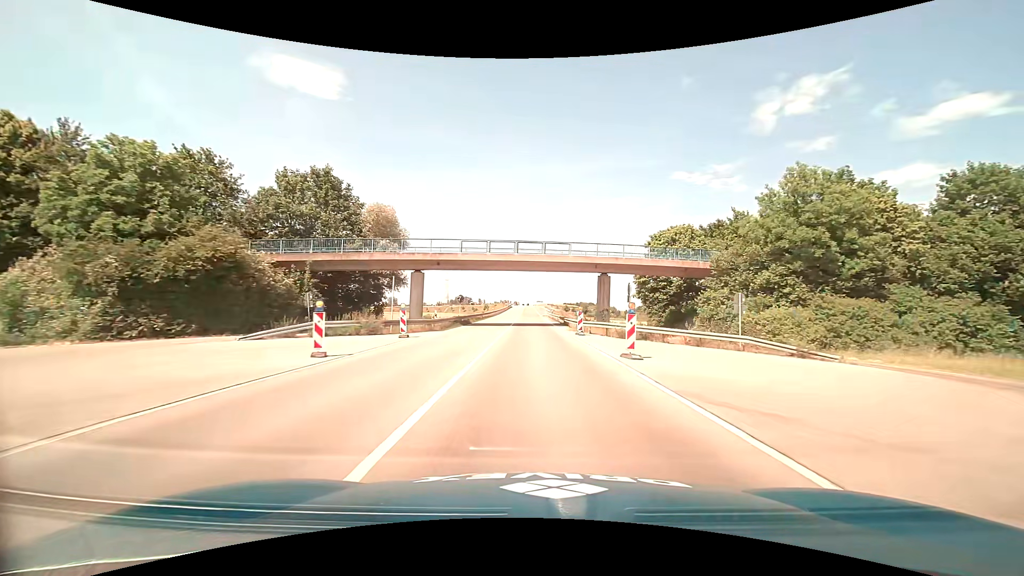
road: primary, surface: asphalt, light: Day
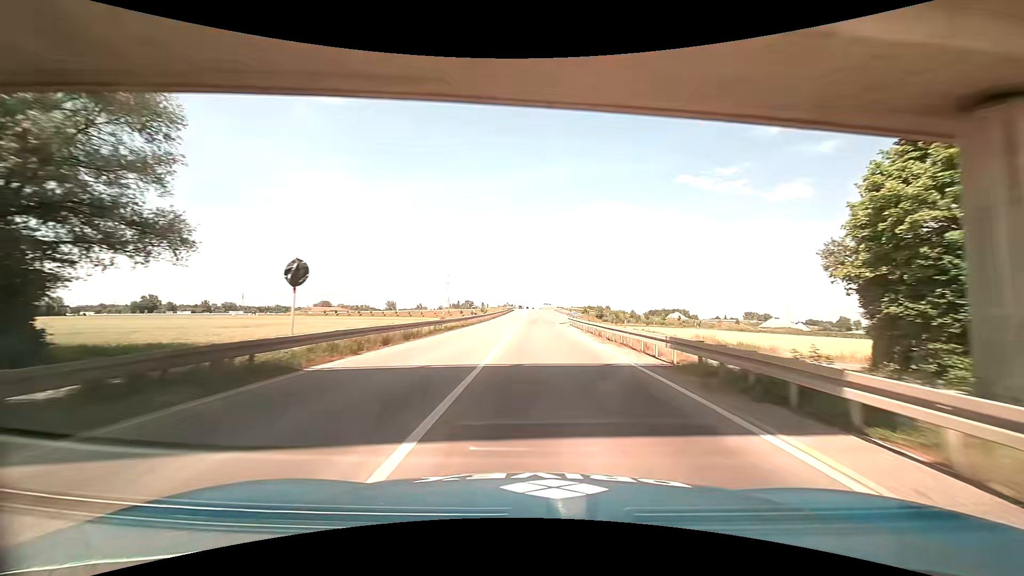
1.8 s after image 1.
(-0.3, +37.6) m; 0°
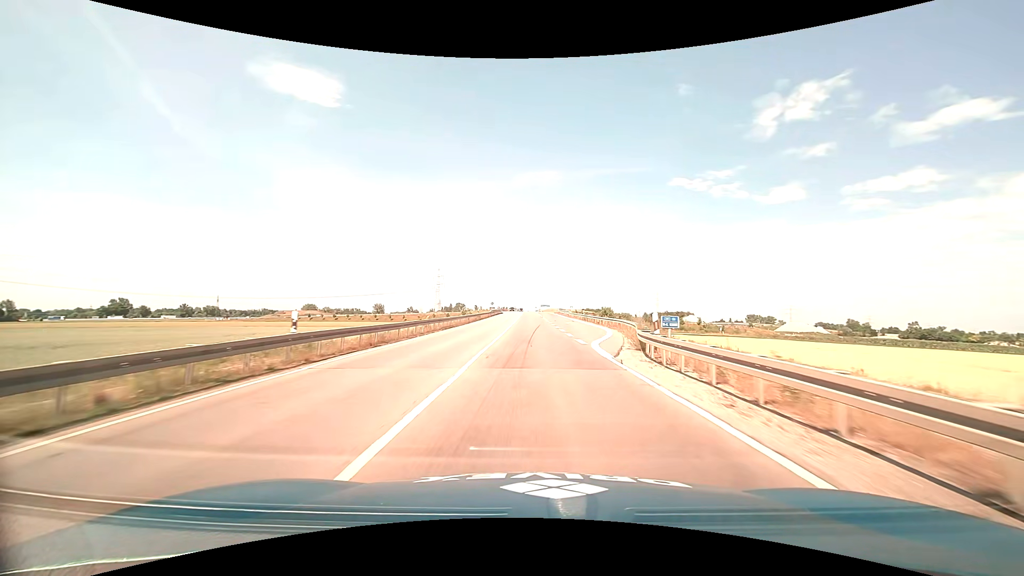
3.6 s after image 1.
(+0.4, +37.7) m; +1°
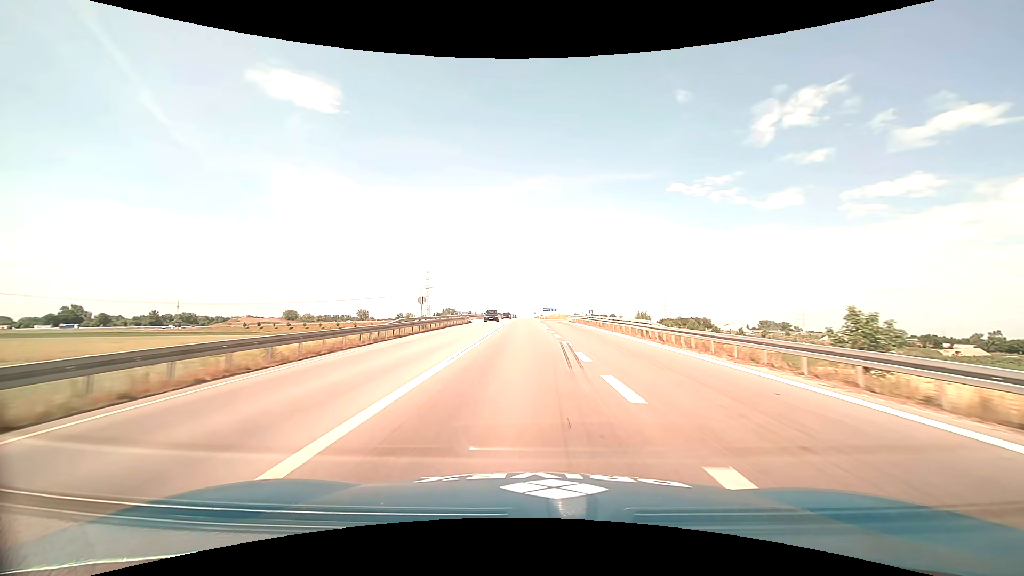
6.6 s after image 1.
(+0.3, +61.4) m; 0°
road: trunk
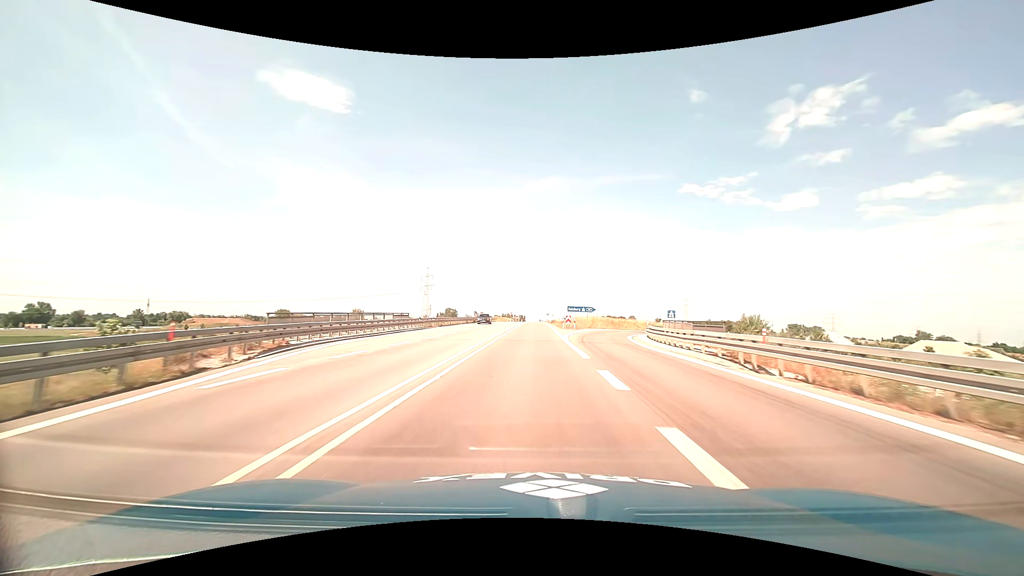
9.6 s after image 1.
(-0.4, +58.6) m; -1°
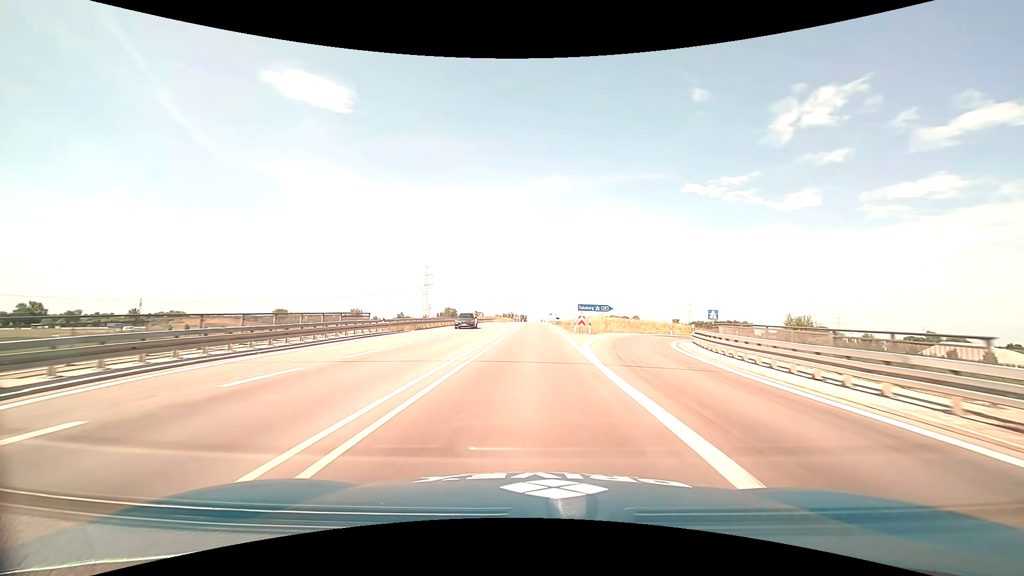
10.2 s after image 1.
(0.0, +11.7) m; 0°
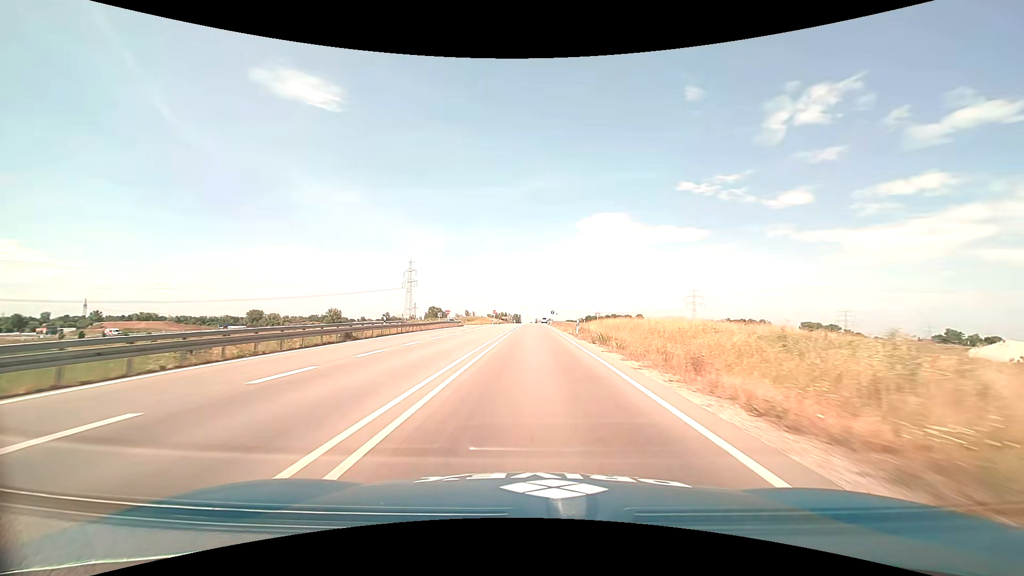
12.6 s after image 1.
(+0.3, +47.5) m; +1°
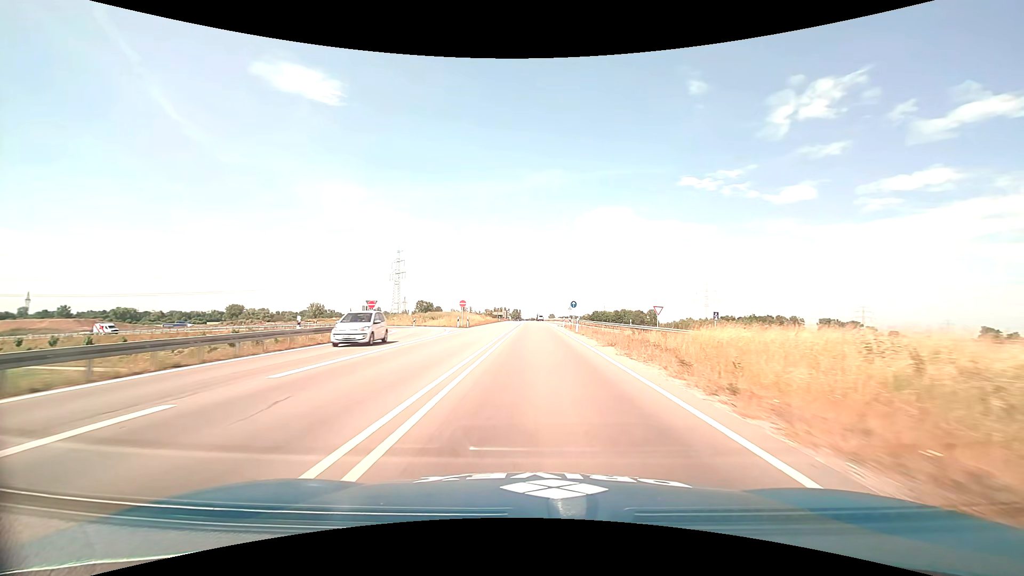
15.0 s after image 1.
(-0.2, +47.6) m; 0°
(0, +10) (0, +20) (0, +30) (0, +40) (0, +50) (0, +60) (0, +70) (0, +80) (+1, +90) (+1, +100) m
